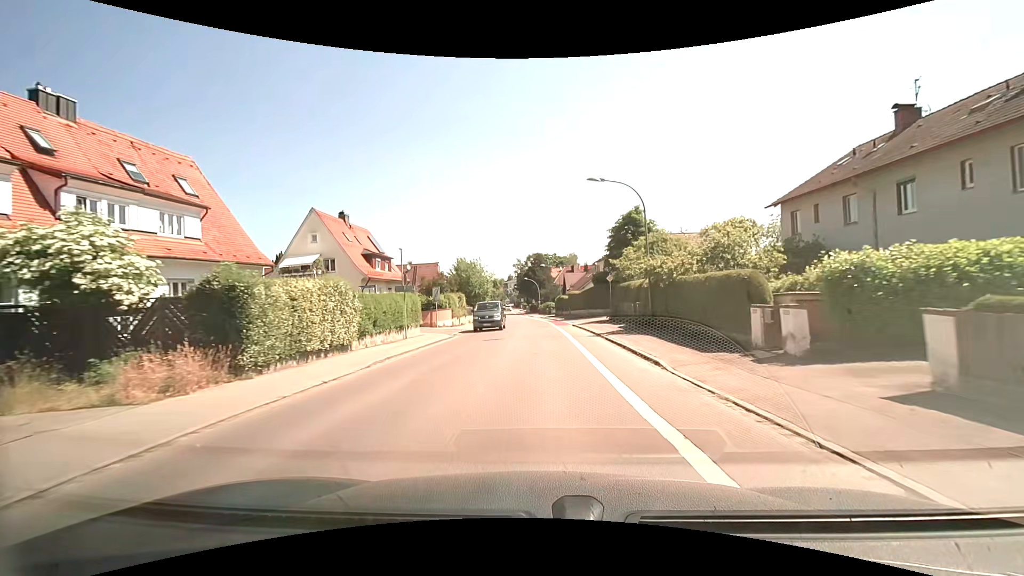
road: tertiary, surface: asphalt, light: Day
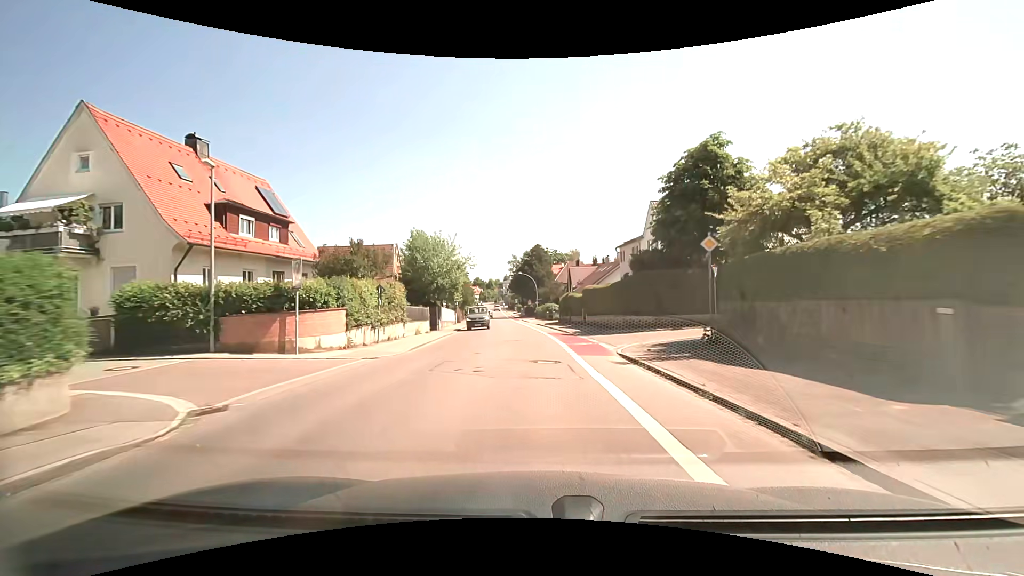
(0.0, +22.8) m; 0°
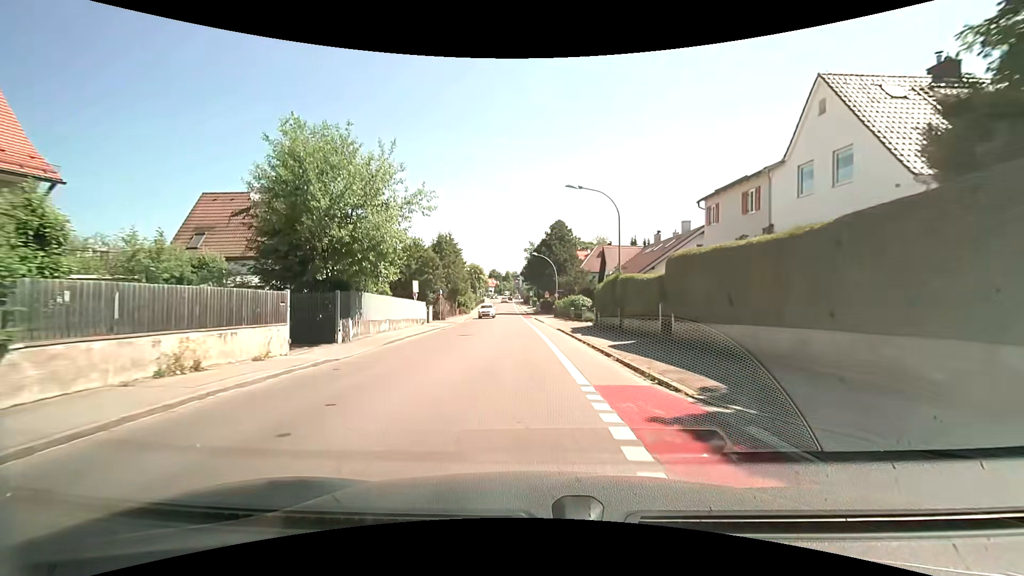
(0.0, +22.6) m; -2°
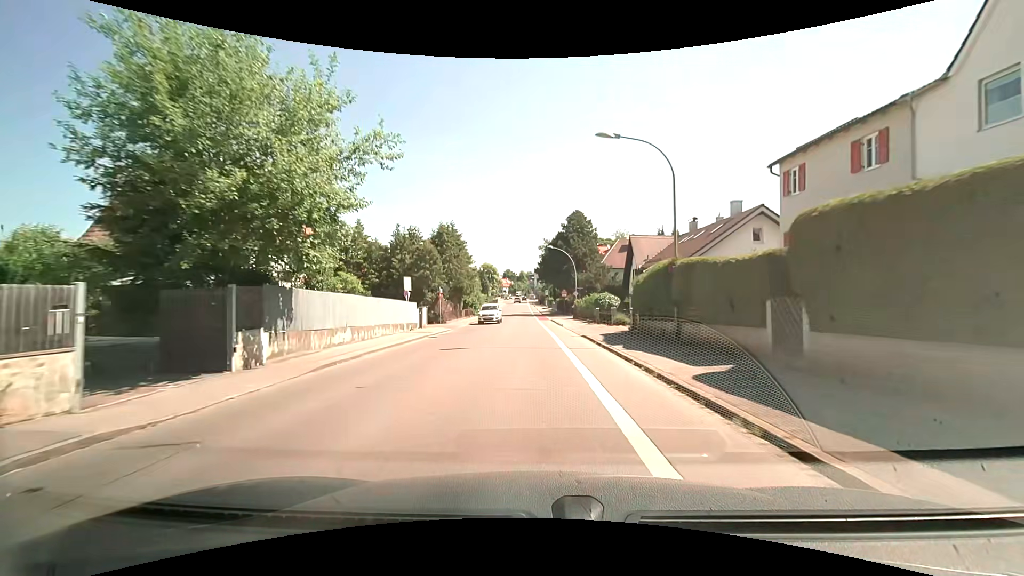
(-0.1, +7.4) m; -1°
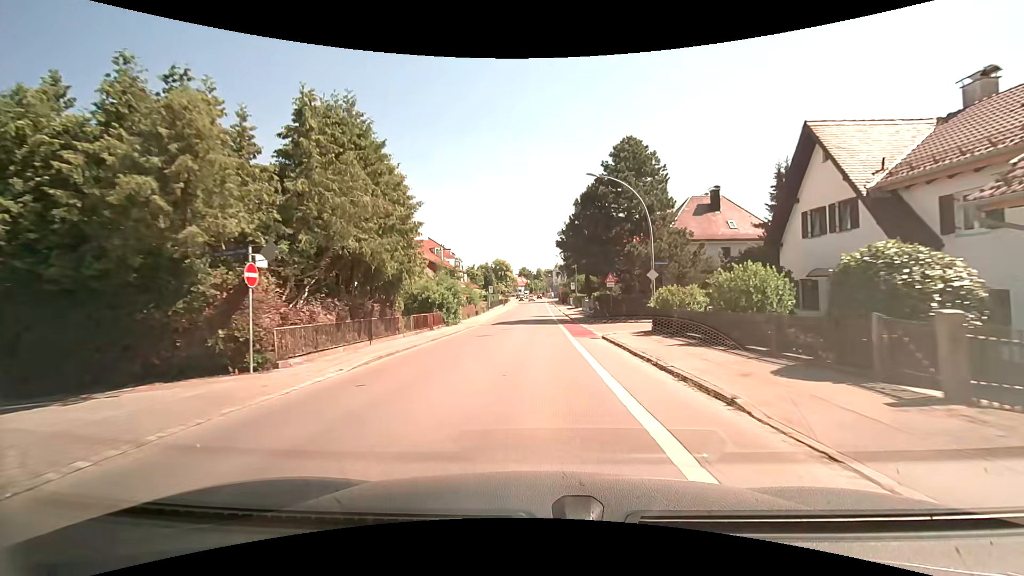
(-0.7, +29.7) m; -3°
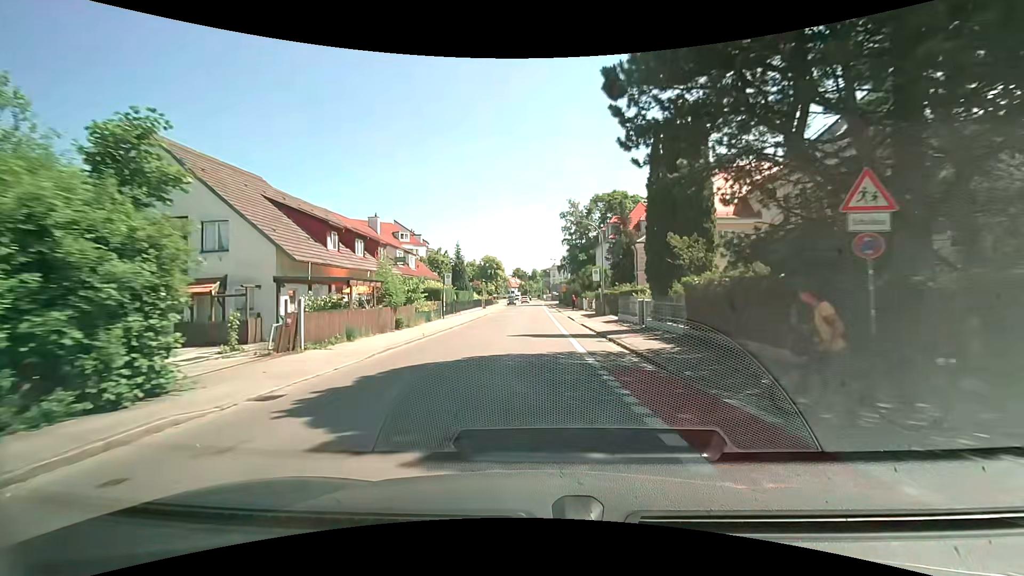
(+0.1, +30.3) m; 0°
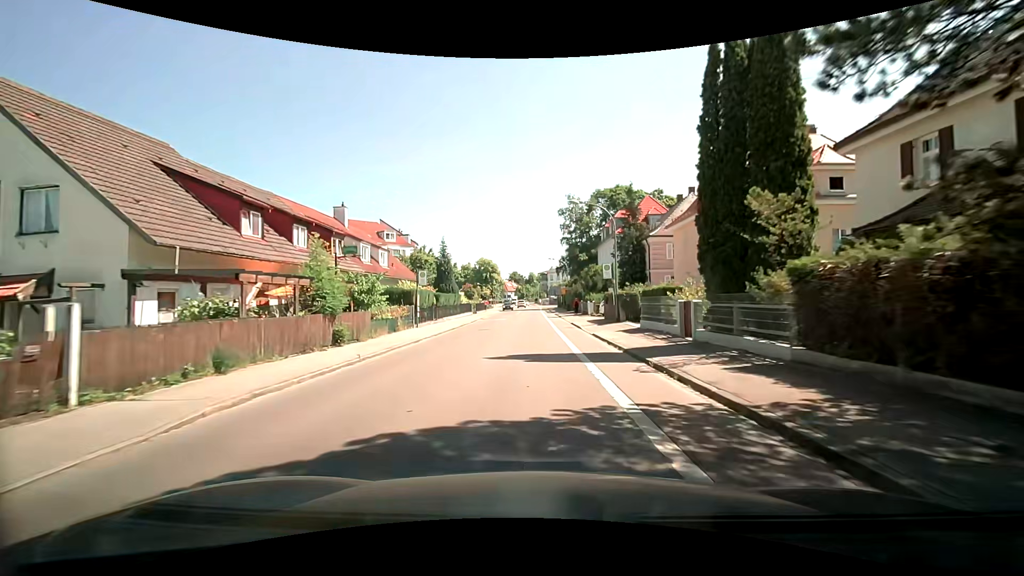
(+0.1, +7.5) m; +1°
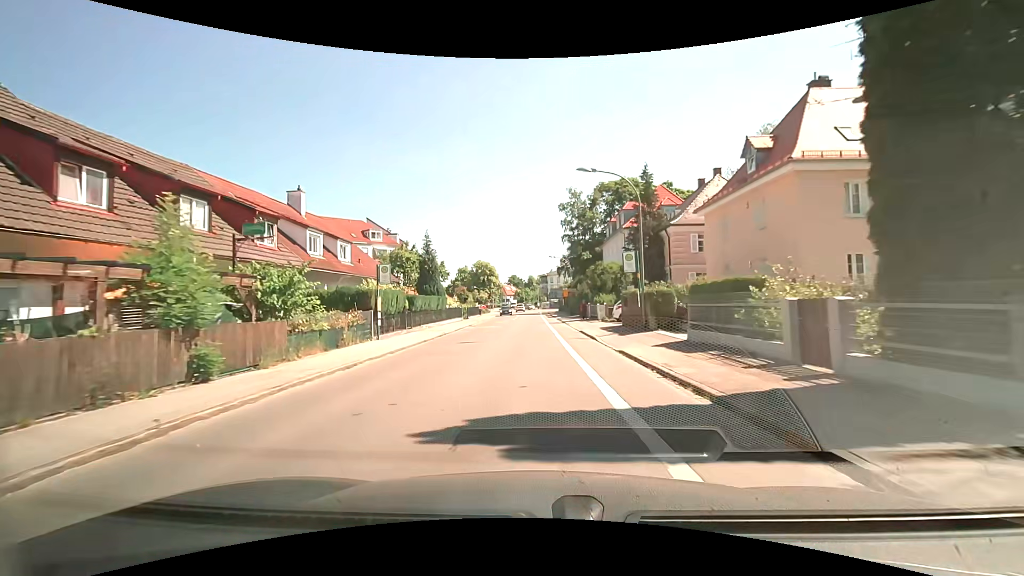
(0.0, +7.5) m; -1°
